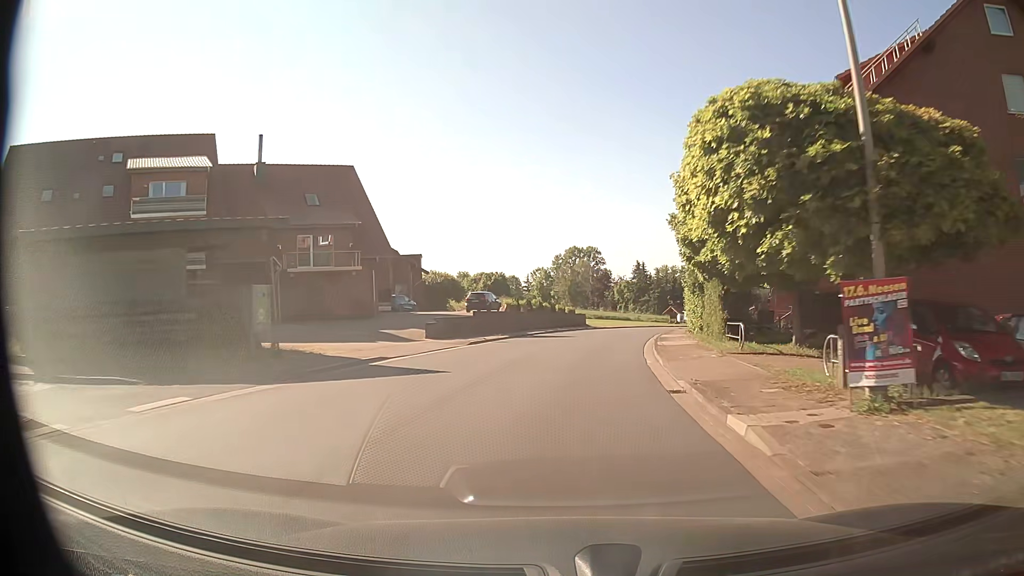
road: tertiary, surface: asphalt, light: Day
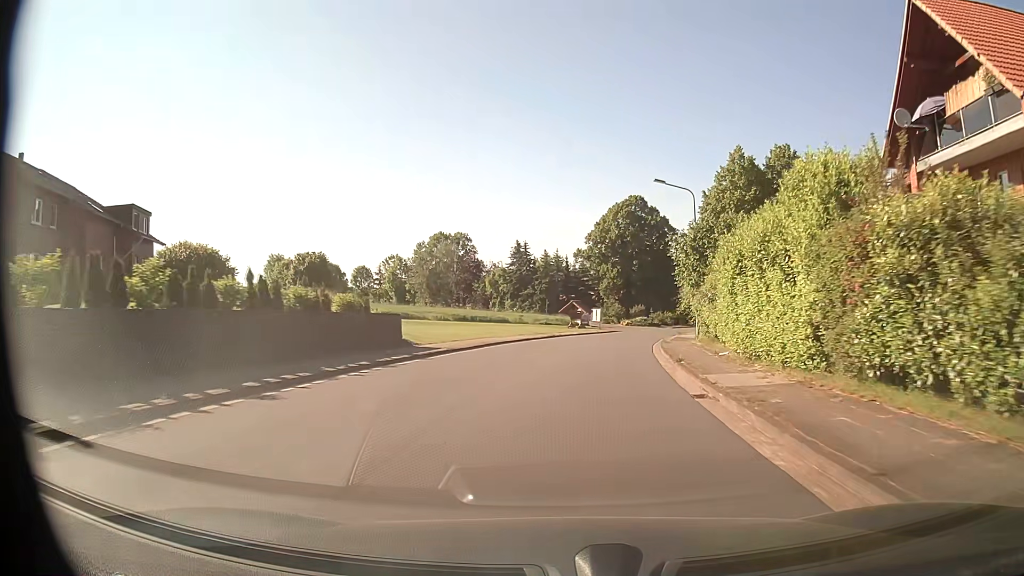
(+3.4, +40.8) m; +10°
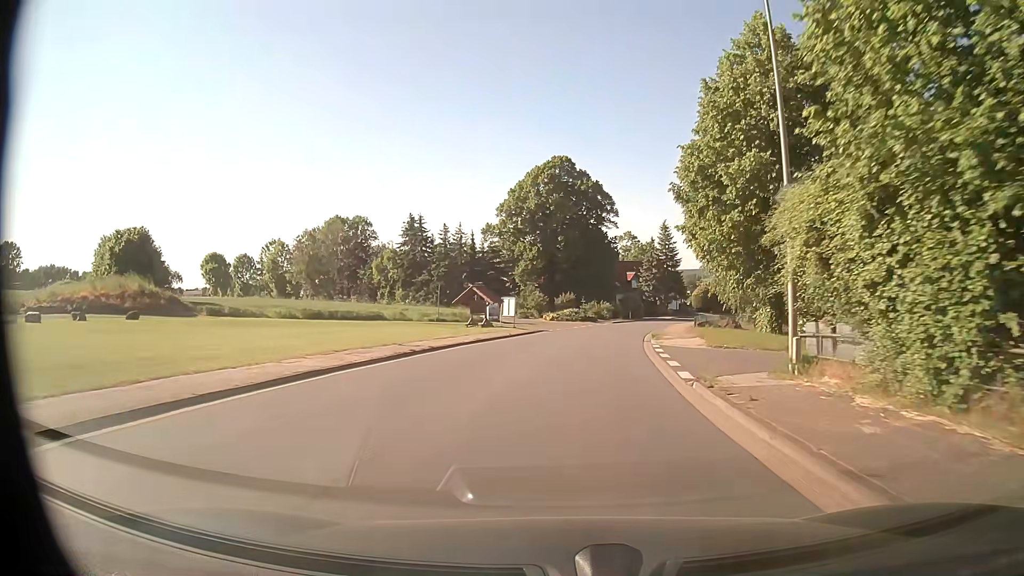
(+1.5, +24.6) m; +7°
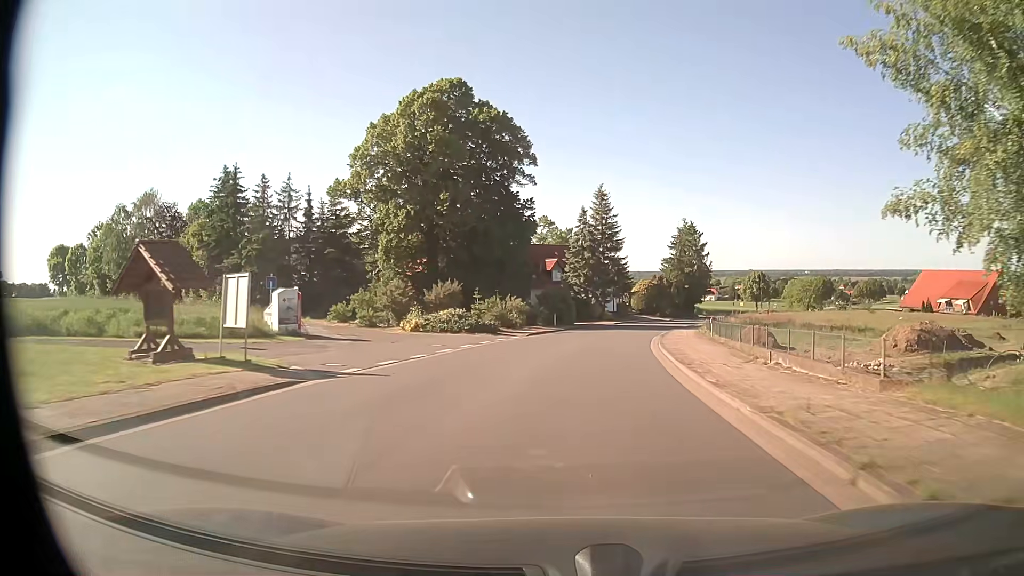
(+1.9, +32.6) m; +7°
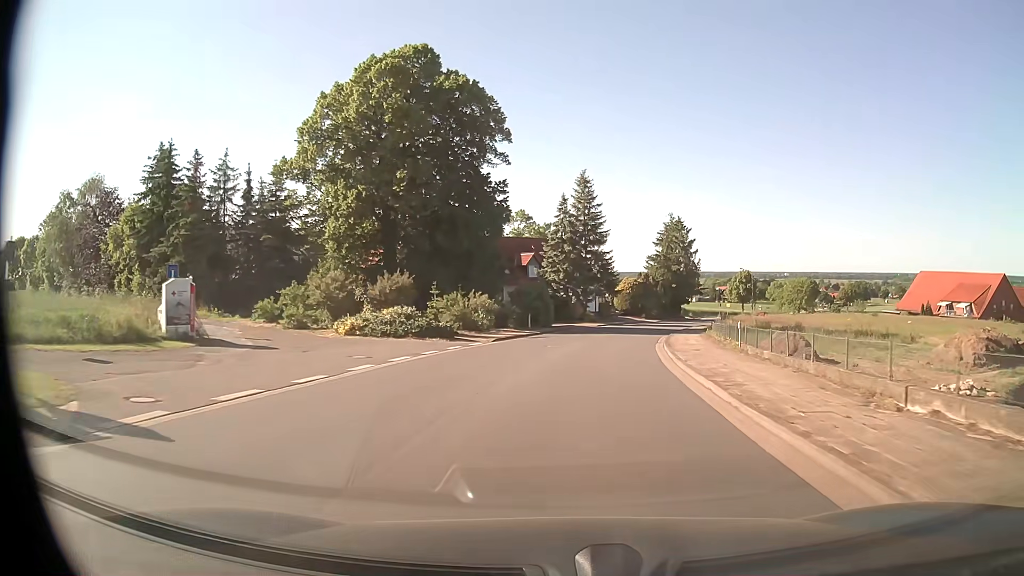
(+0.1, +8.1) m; +2°
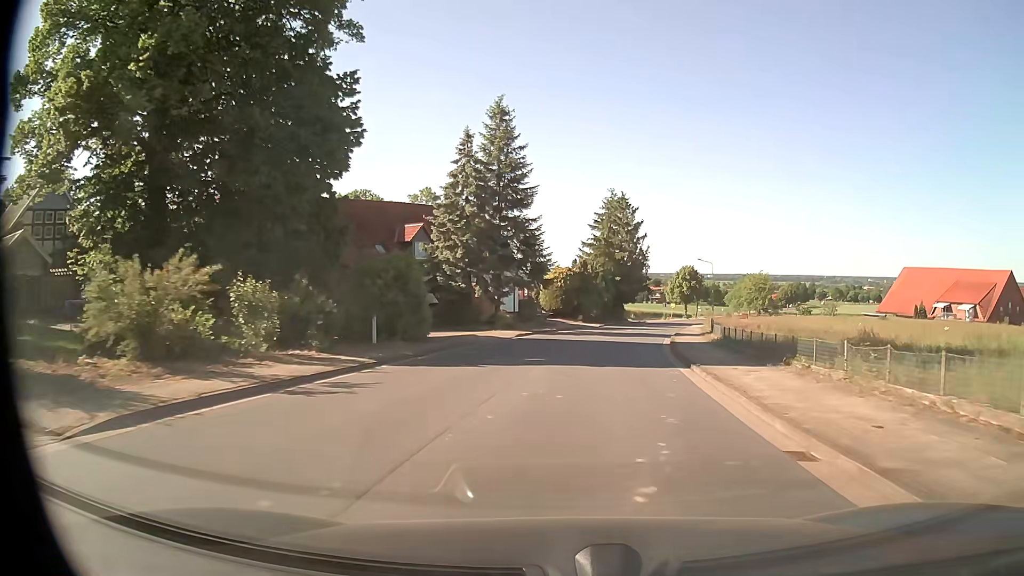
(+1.2, +24.1) m; +6°
(0, +10) (+1, +20) (+2, +30) (+4, +40) (+6, +50) (+9, +59) (+11, +69) (+14, +79) (+16, +88) (+19, +98) m
